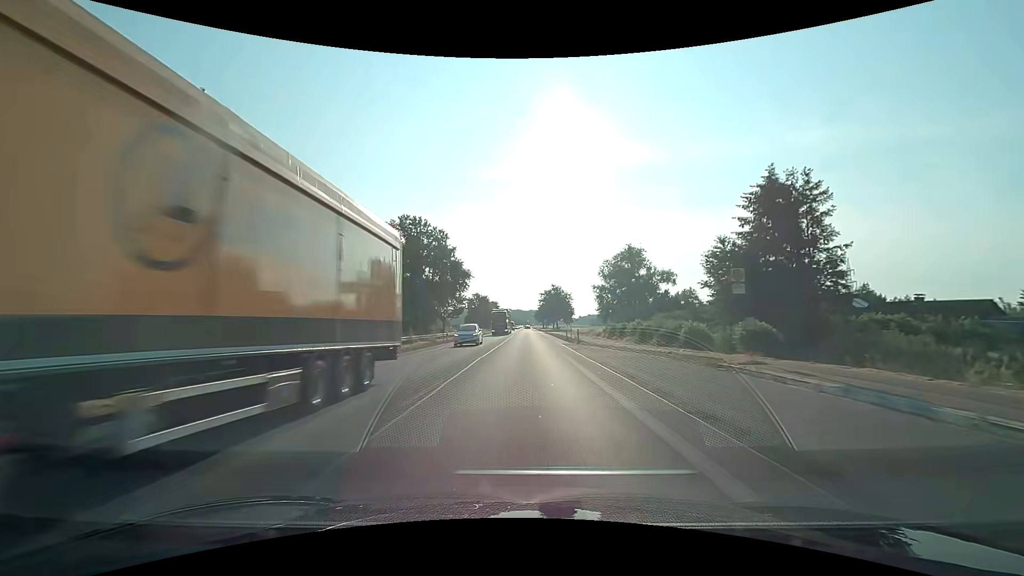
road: primary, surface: asphalt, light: Day
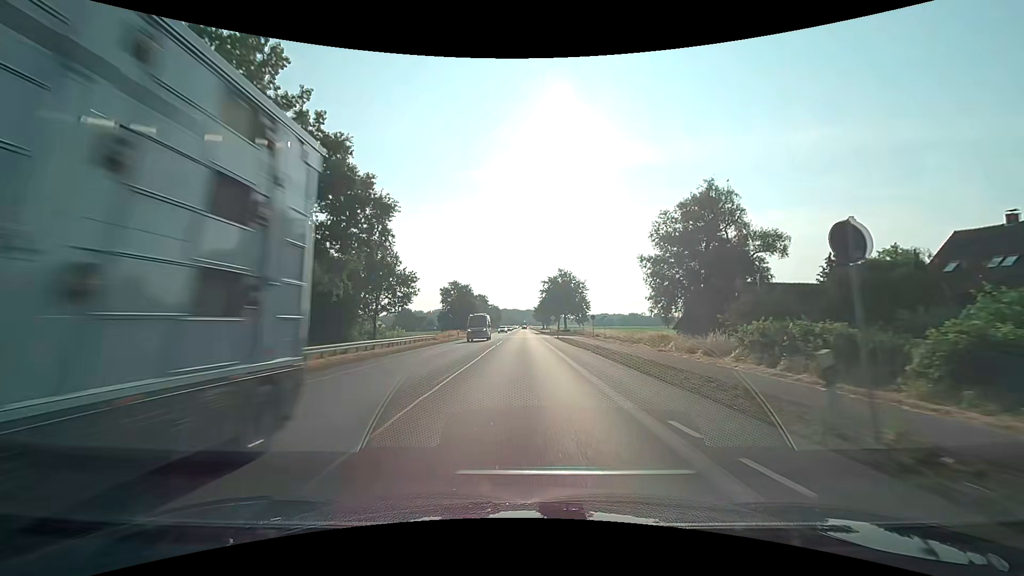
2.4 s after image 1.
(+0.1, +44.5) m; 0°
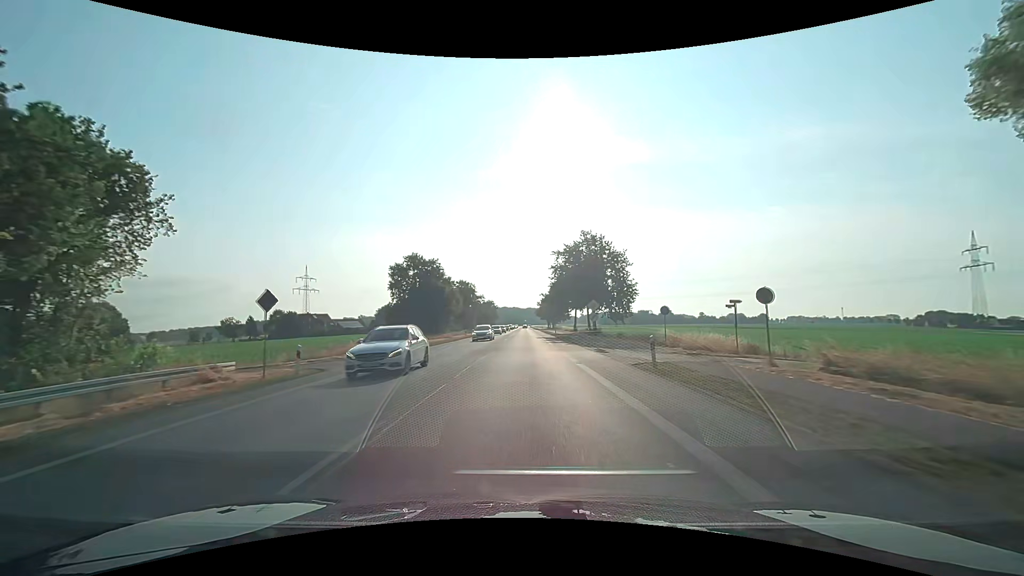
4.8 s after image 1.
(-0.1, +44.5) m; 0°
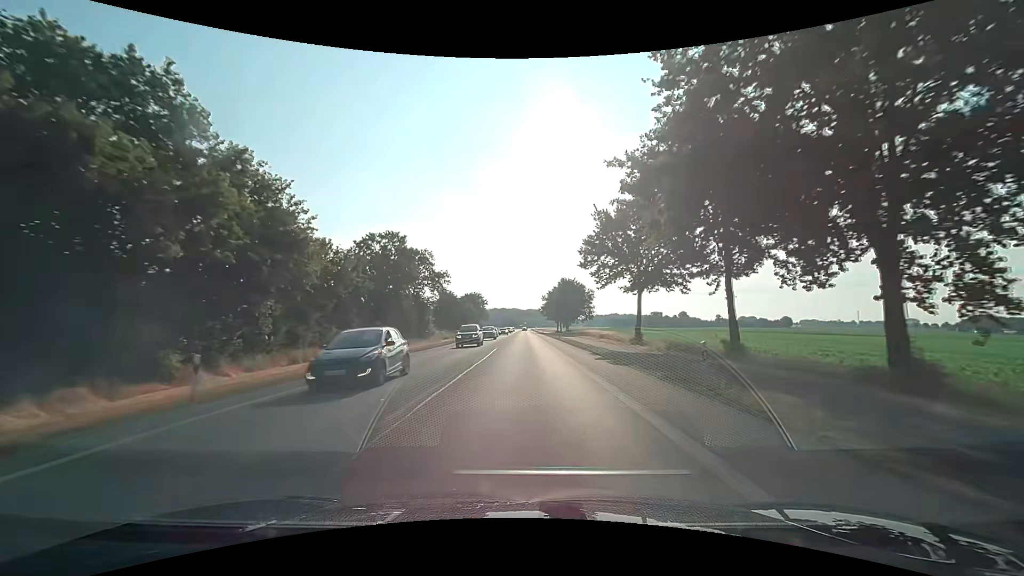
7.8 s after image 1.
(+0.3, +56.0) m; 0°
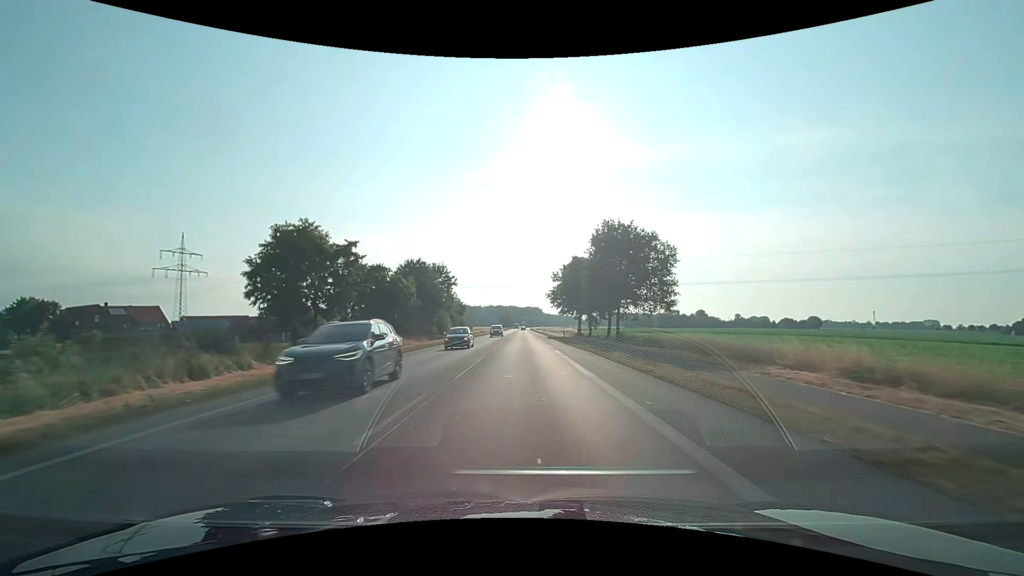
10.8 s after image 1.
(+0.1, +61.3) m; 0°
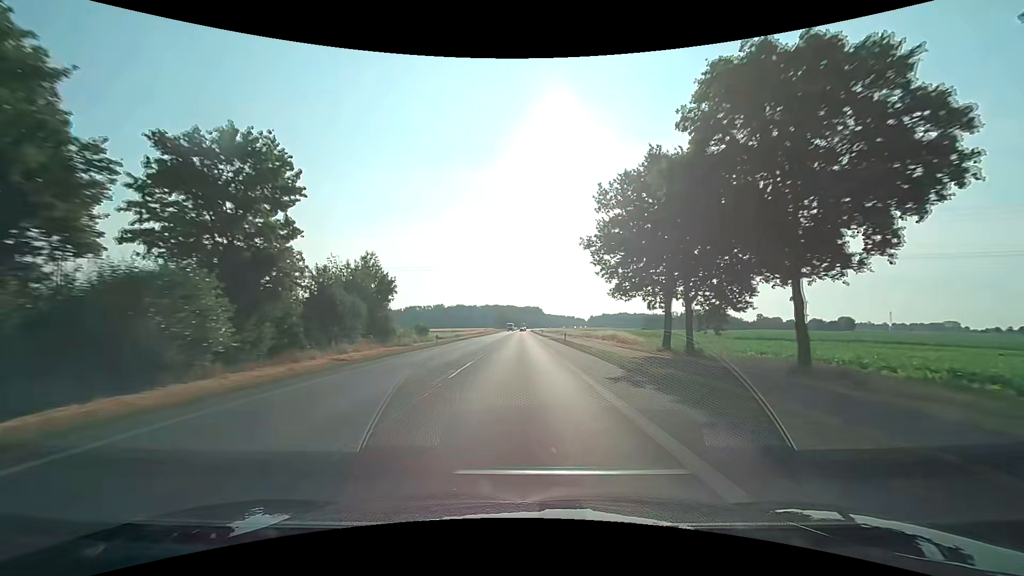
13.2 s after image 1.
(0.0, +54.0) m; 0°
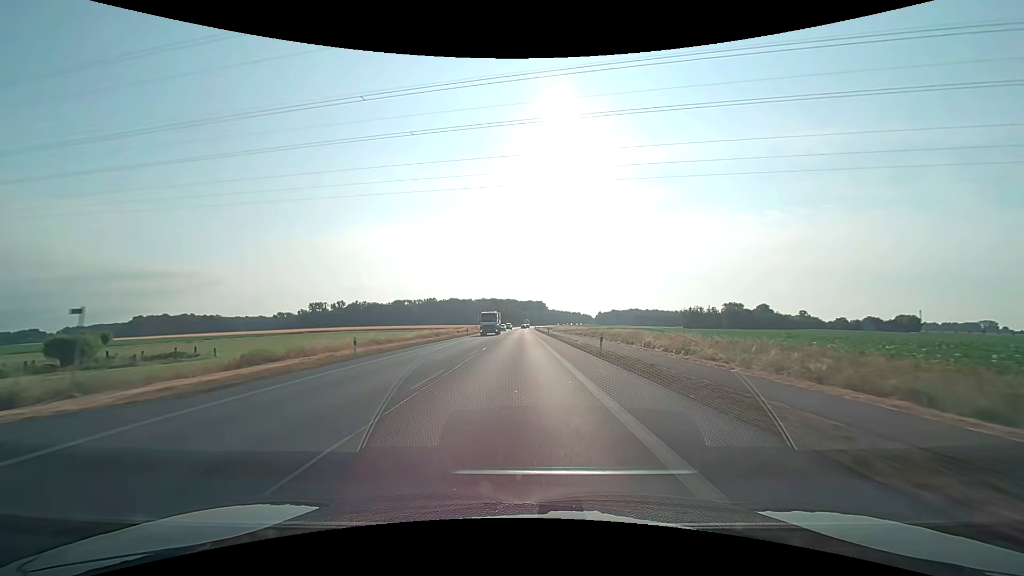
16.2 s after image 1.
(-0.1, +73.1) m; 0°
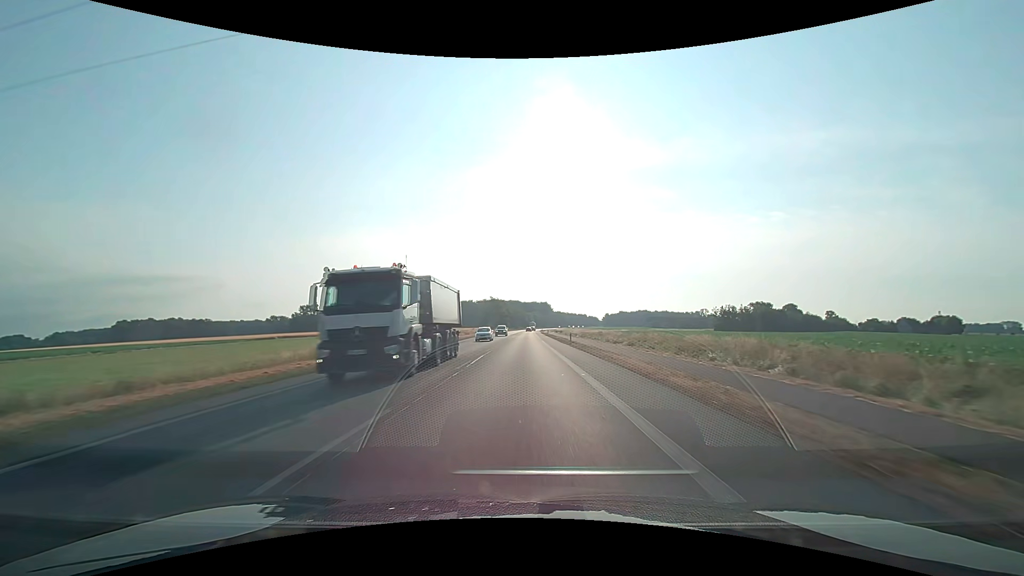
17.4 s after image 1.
(-0.1, +30.5) m; 0°
(0, +10) (0, +20) (0, +30) (0, +40) (0, +50) (0, +60) (0, +70) (0, +80) (0, +90) (0, +100) m
